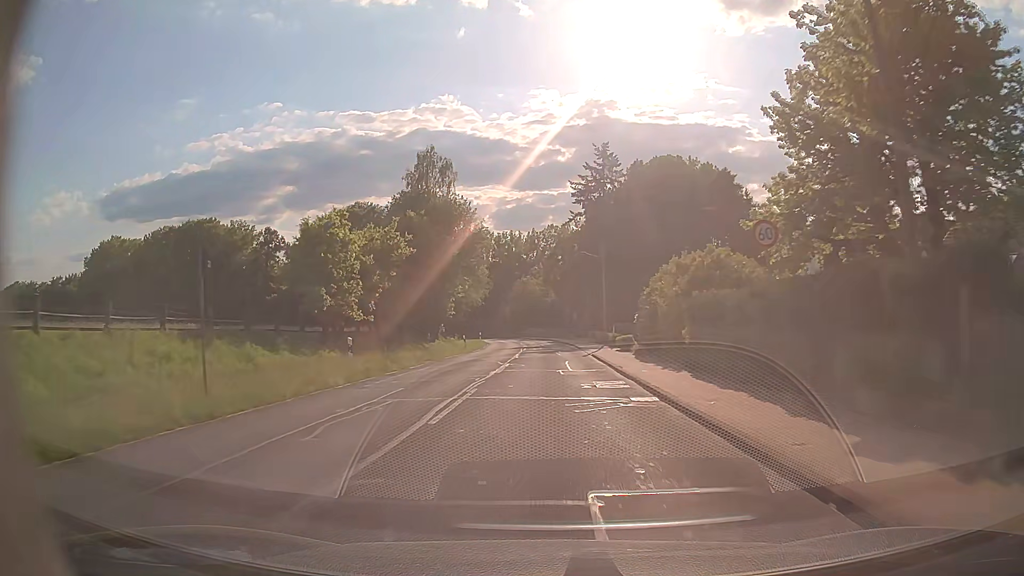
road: tertiary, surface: asphalt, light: Day
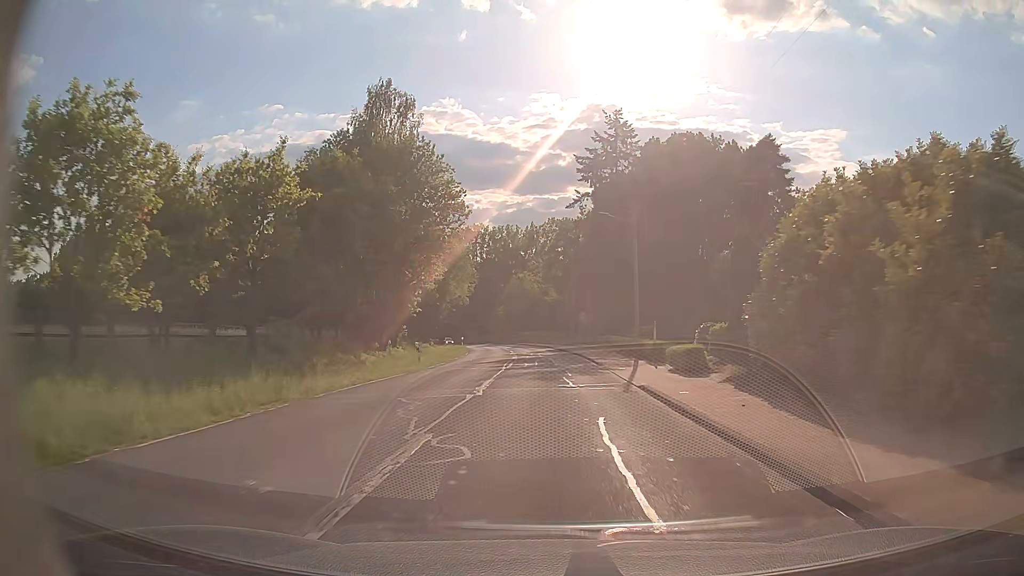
(0.0, +18.2) m; 0°
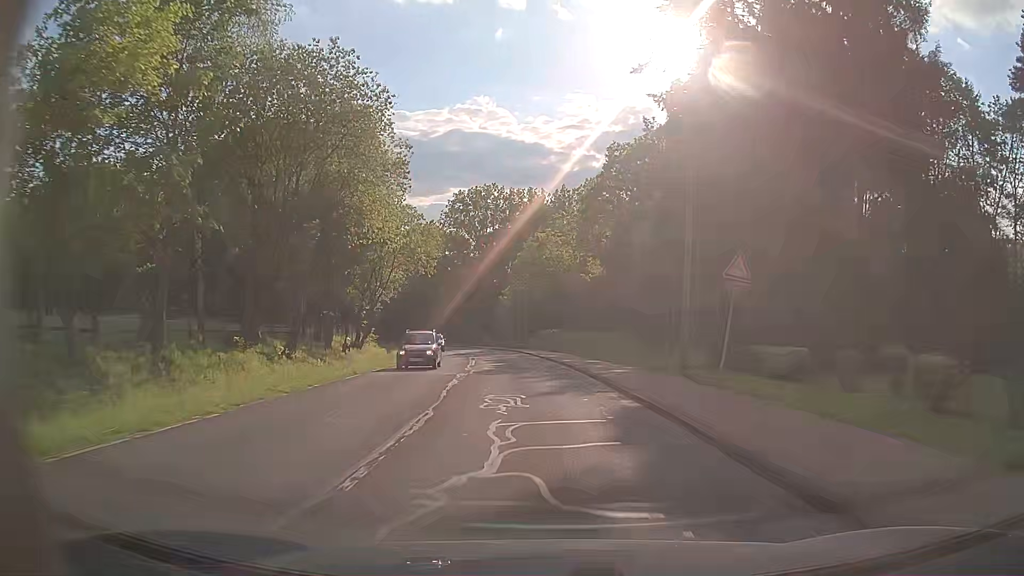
(-0.2, +45.9) m; -2°
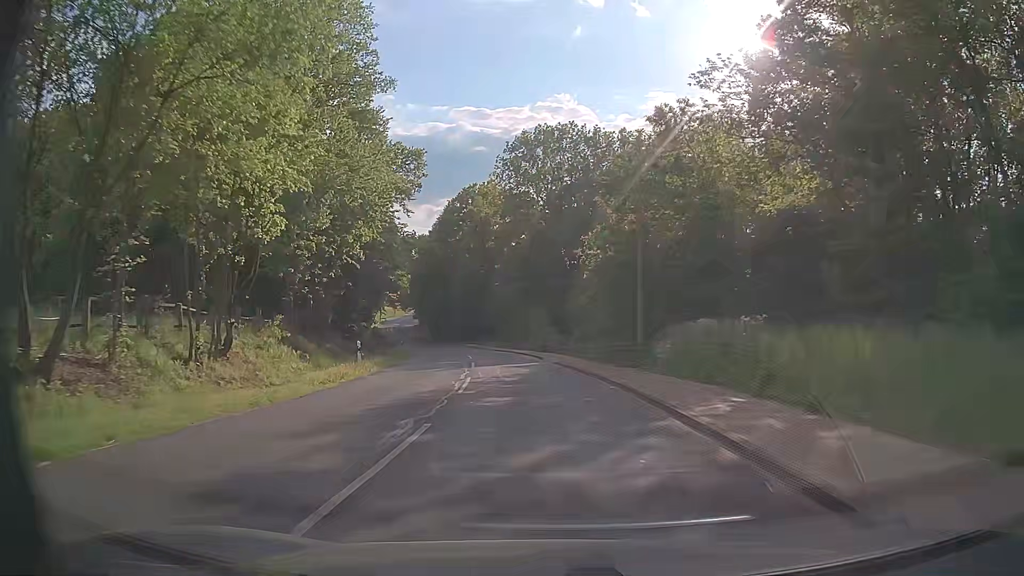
(-2.2, +37.7) m; -7°
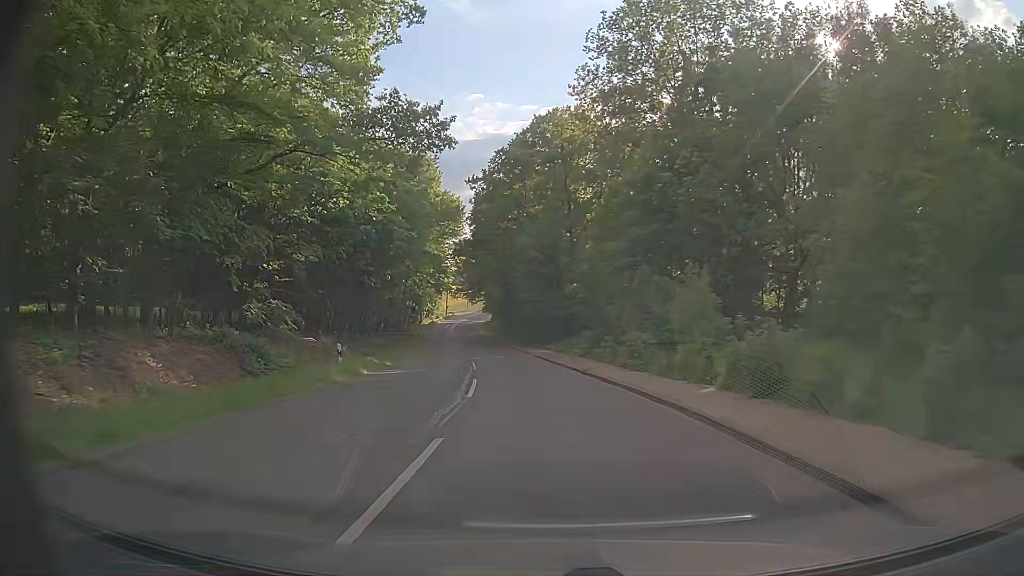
(-2.6, +37.6) m; -8°
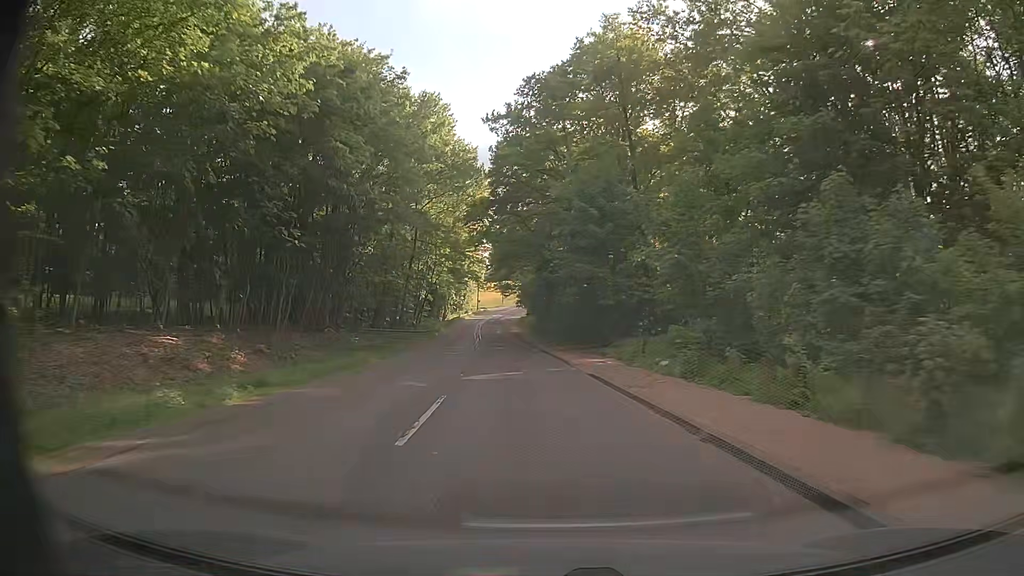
(-0.5, +18.9) m; -3°
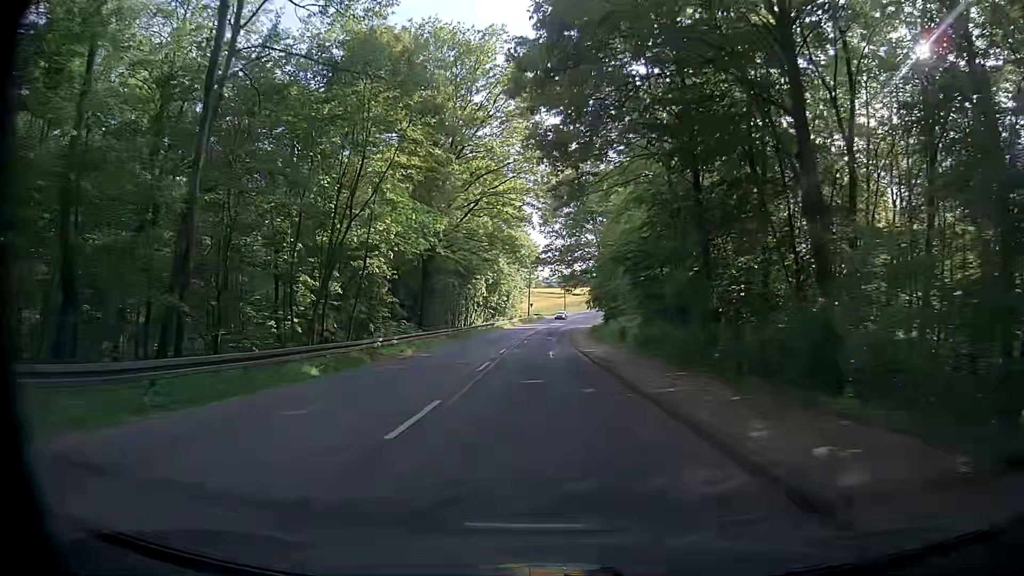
(-3.2, +48.1) m; -5°
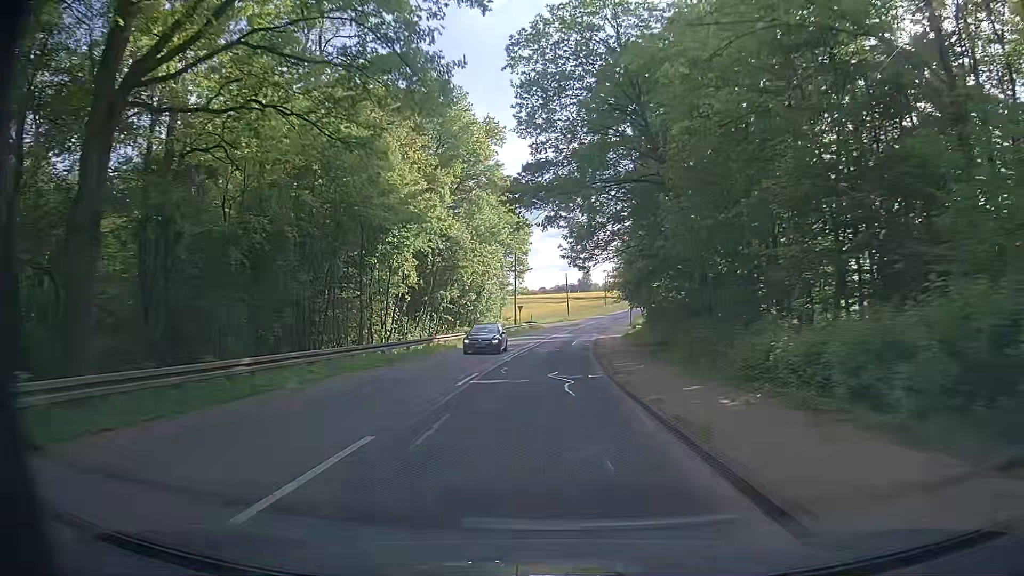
(-0.2, +39.3) m; +1°
(0, +10) (0, +20) (0, +30) (0, +40) (0, +50) (+1, +60) (+2, +70) (+3, +80) (+5, +90) (+6, +100) m
